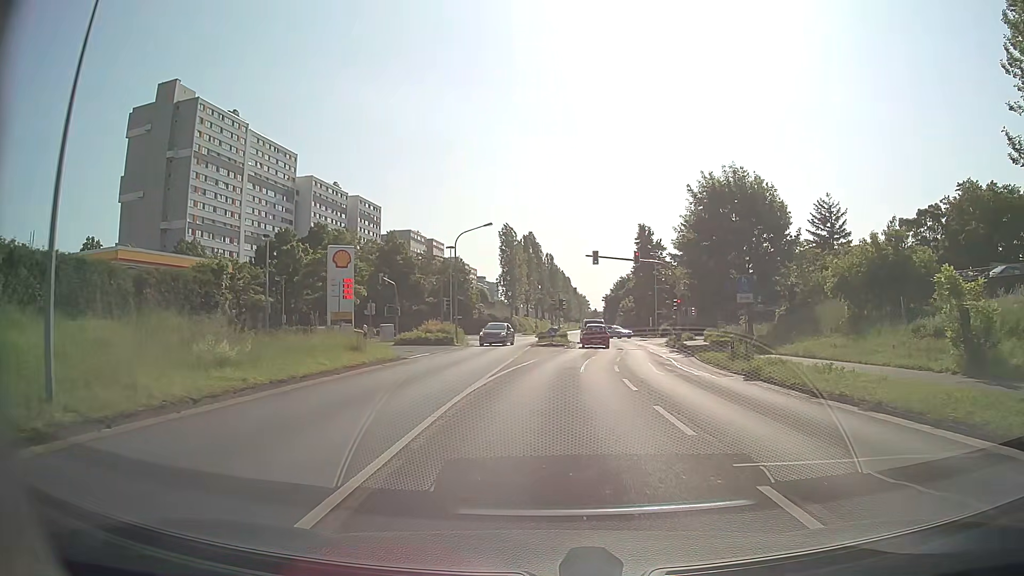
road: secondary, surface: asphalt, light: Day
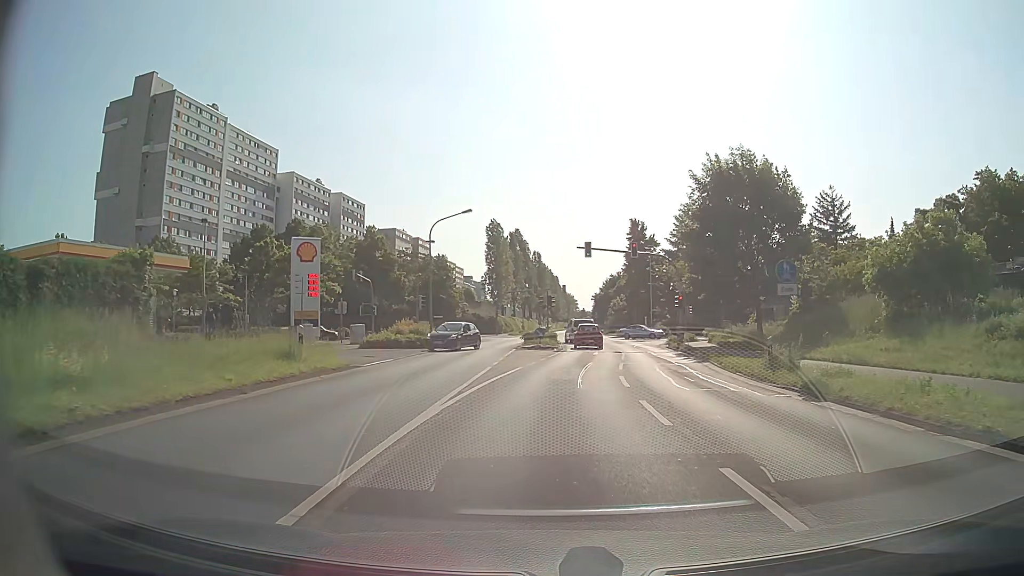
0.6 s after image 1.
(0.0, +5.2) m; +1°
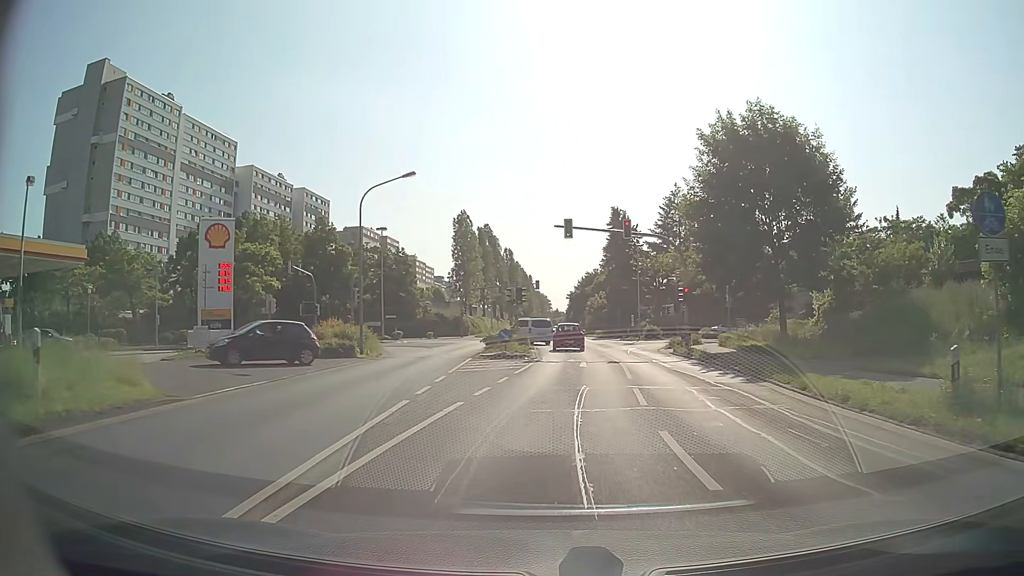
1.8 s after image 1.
(+0.2, +9.8) m; +2°
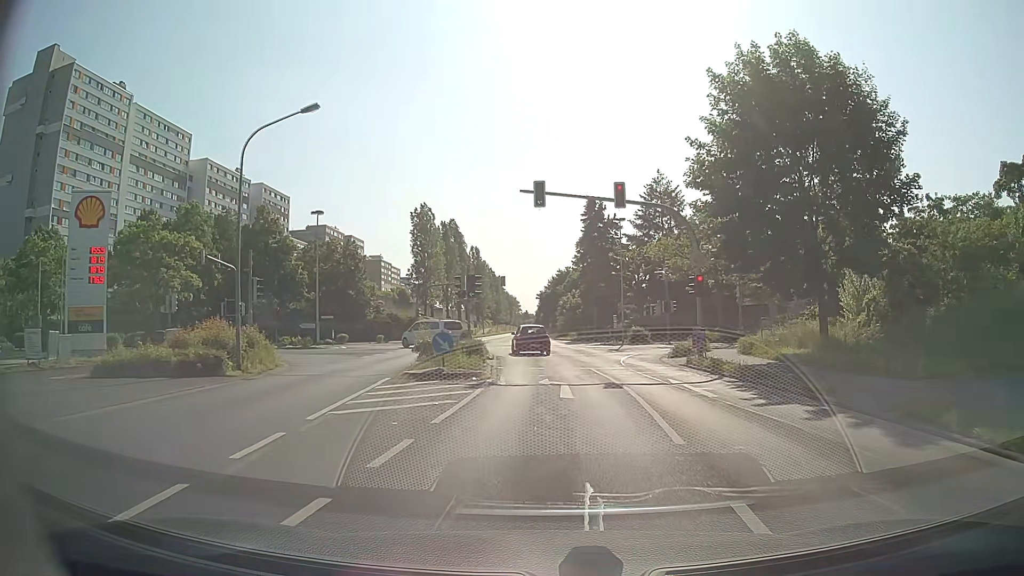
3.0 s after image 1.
(+0.2, +9.7) m; +3°
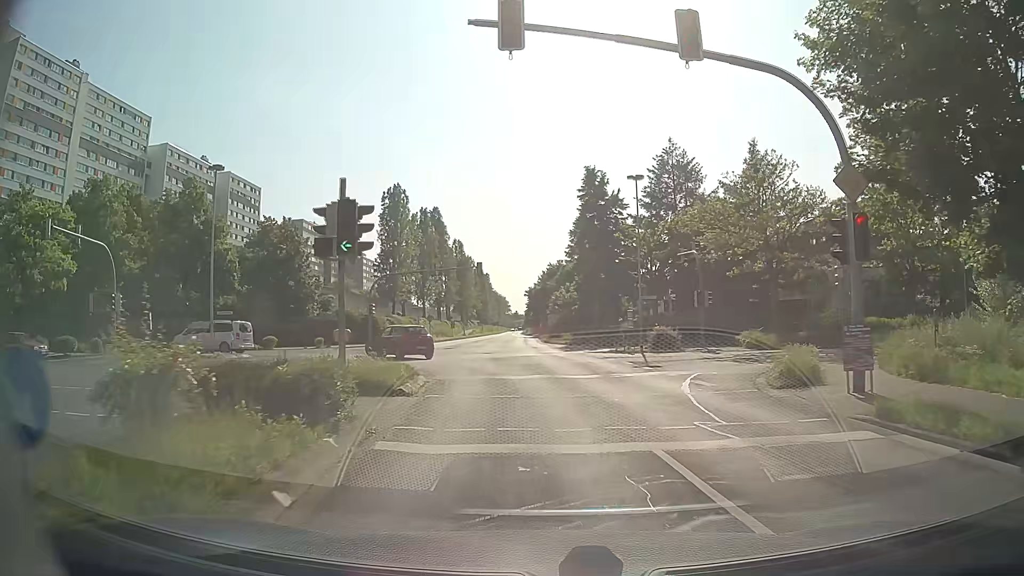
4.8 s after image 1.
(+0.2, +15.0) m; +1°
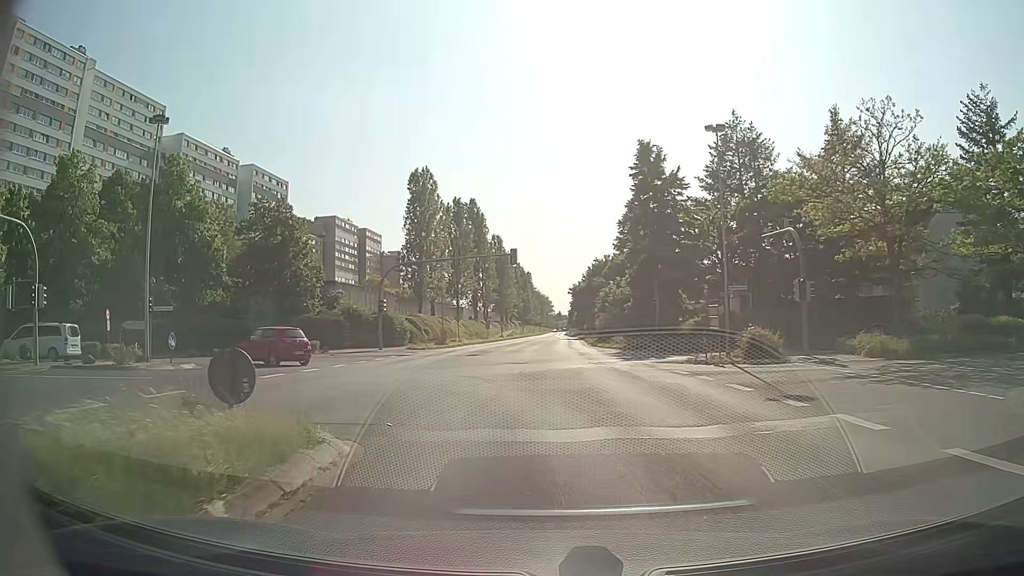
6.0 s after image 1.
(-0.3, +9.8) m; -3°
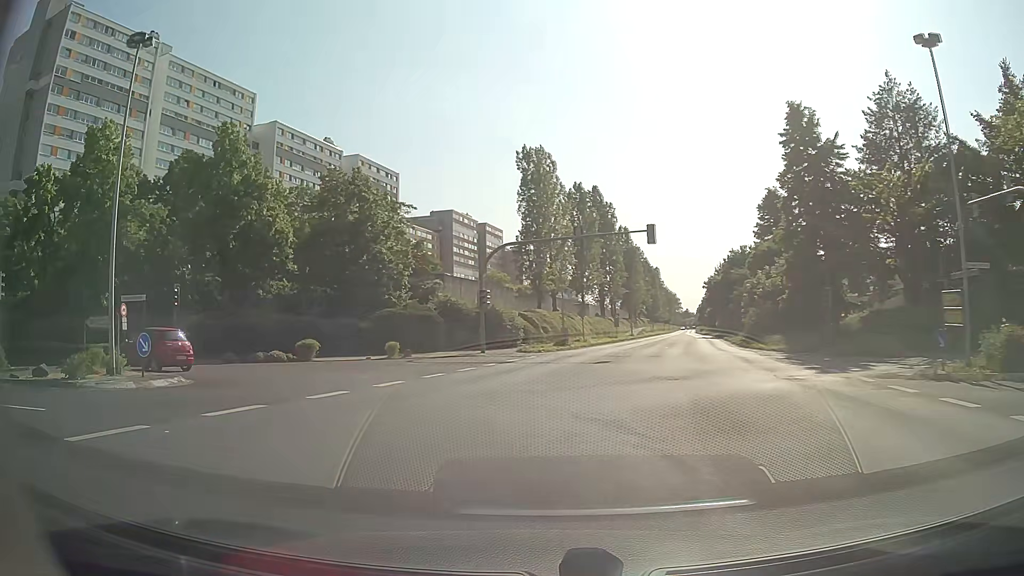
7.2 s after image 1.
(-0.8, +9.4) m; -10°
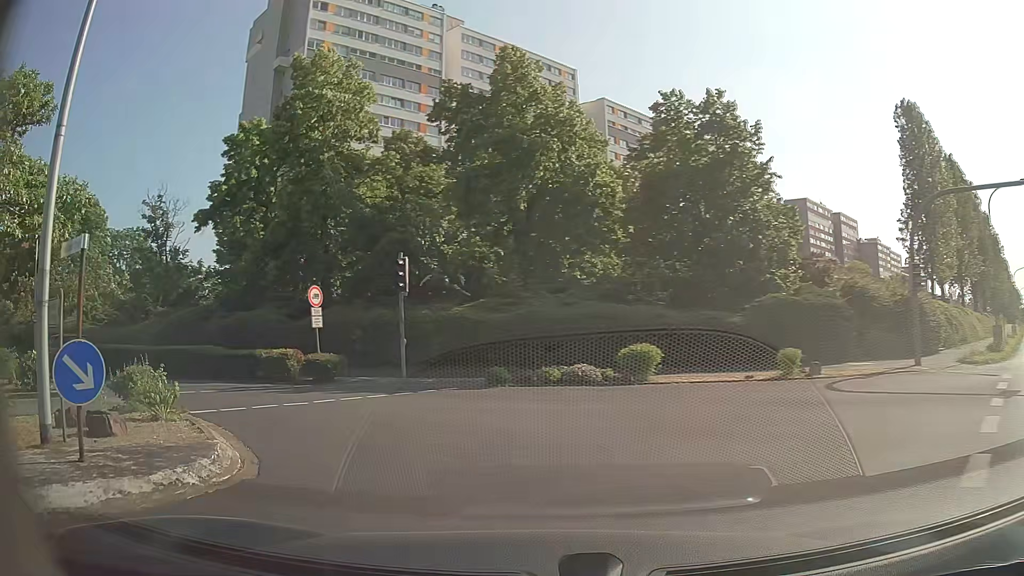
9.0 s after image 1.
(-3.3, +12.7) m; -30°
(-3, +10) (-10, +16) (-19, +20) (-28, +24) (-38, +27) (-47, +30) (-57, +34) (-66, +38) (-75, +41) (-85, +45) m
